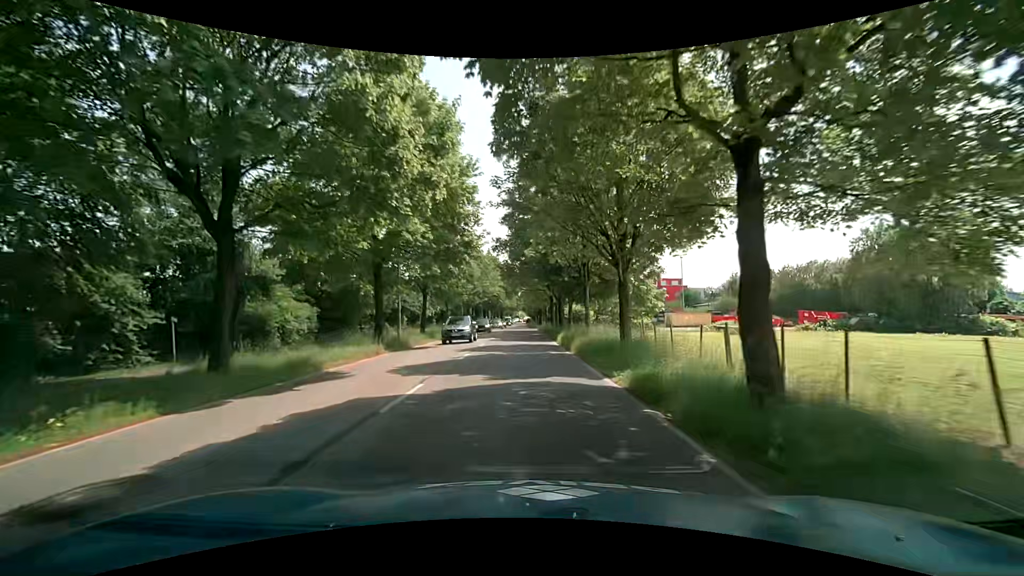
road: tertiary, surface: asphalt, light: Day
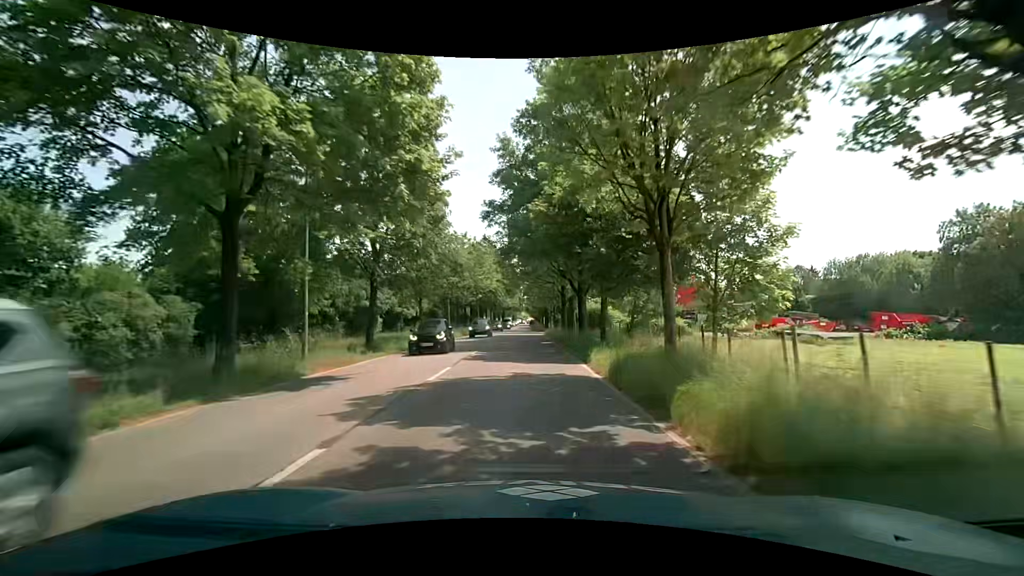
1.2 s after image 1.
(-0.1, +14.0) m; -1°
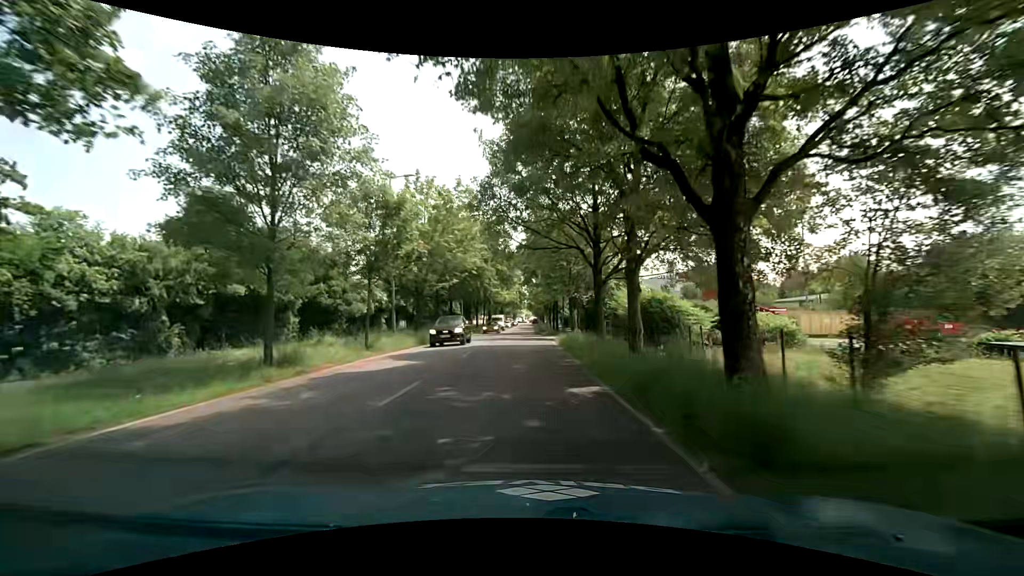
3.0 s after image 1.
(+0.1, +21.5) m; 0°
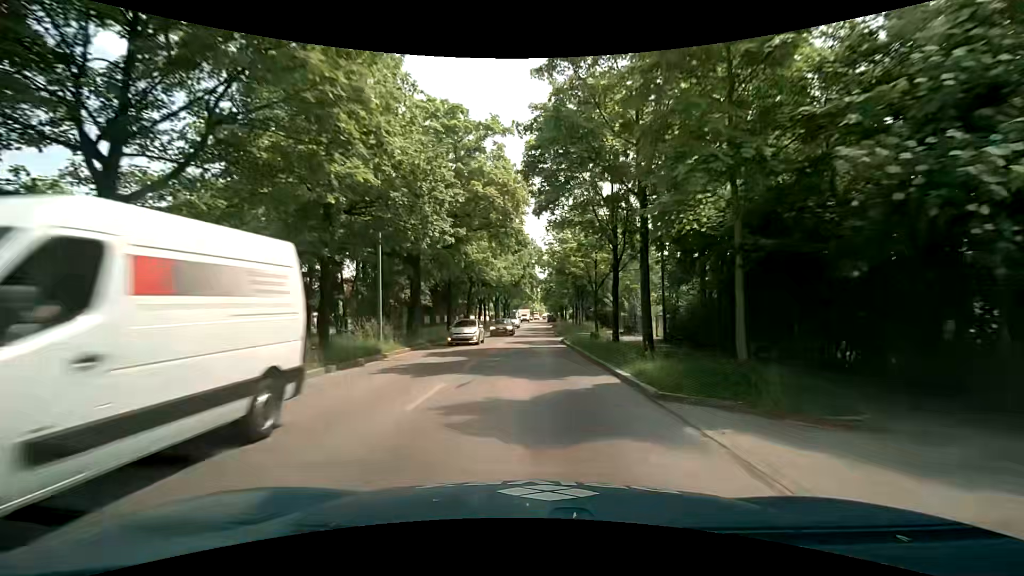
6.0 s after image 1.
(-0.1, +36.4) m; -1°
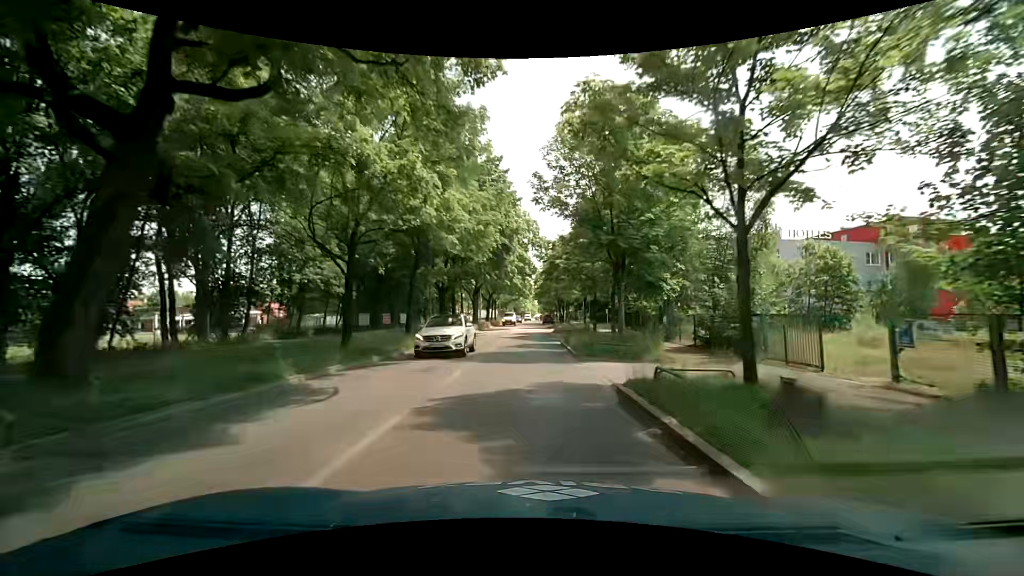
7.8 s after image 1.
(+0.1, +21.5) m; +1°
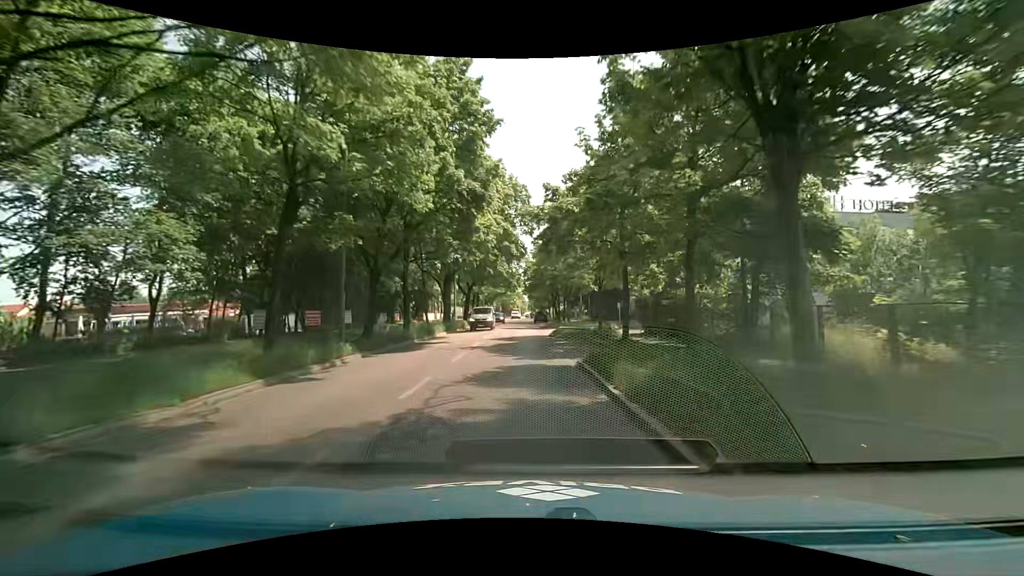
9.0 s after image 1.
(+0.2, +14.1) m; +2°
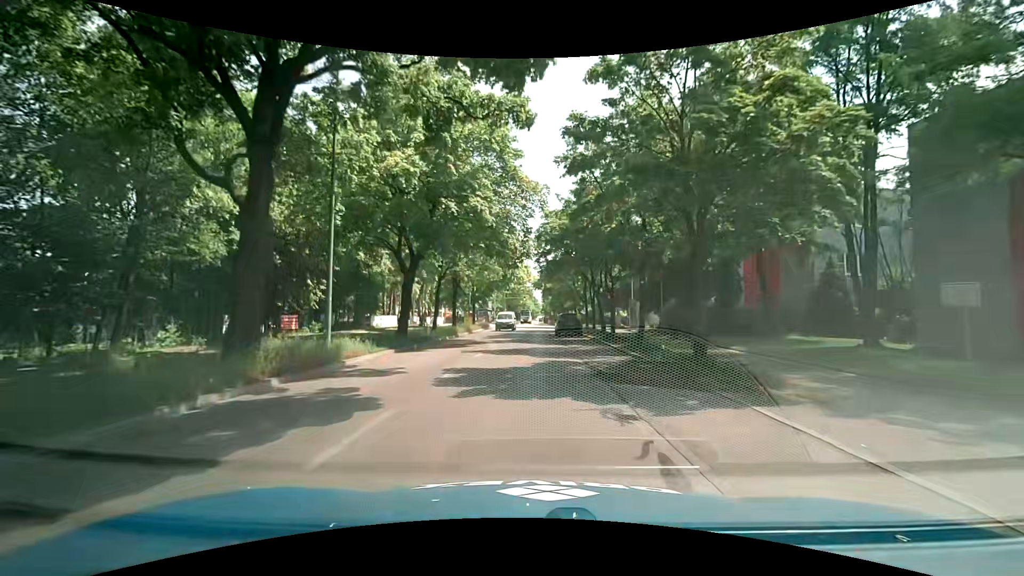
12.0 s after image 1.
(-1.0, +33.9) m; -1°
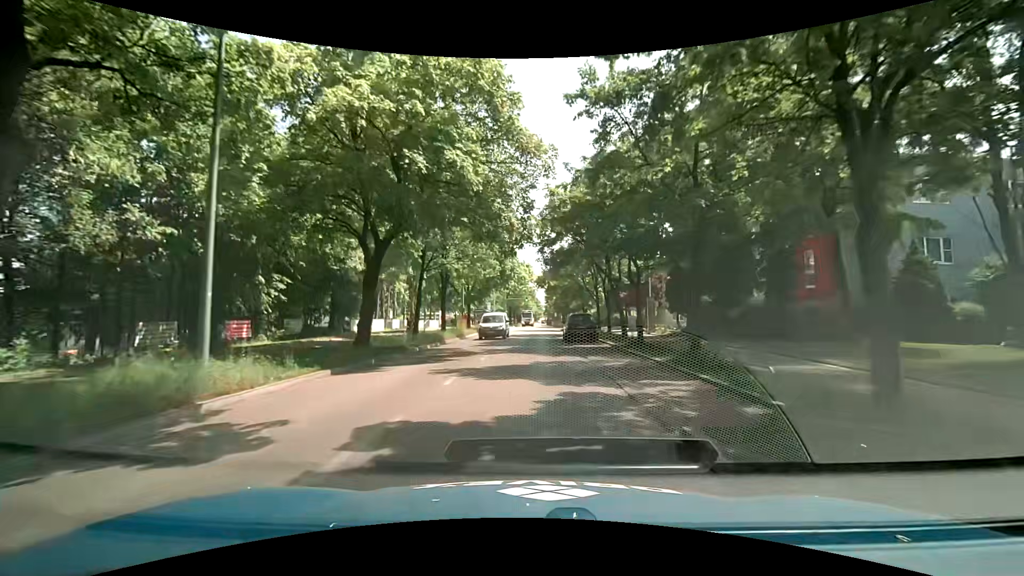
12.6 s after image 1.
(-0.2, +6.6) m; -1°
(0, +10) (0, +20) (0, +30) (0, +40) (+1, +50) (+1, +60) (+1, +70) (+2, +80) (+2, +90) (+2, +100) m
